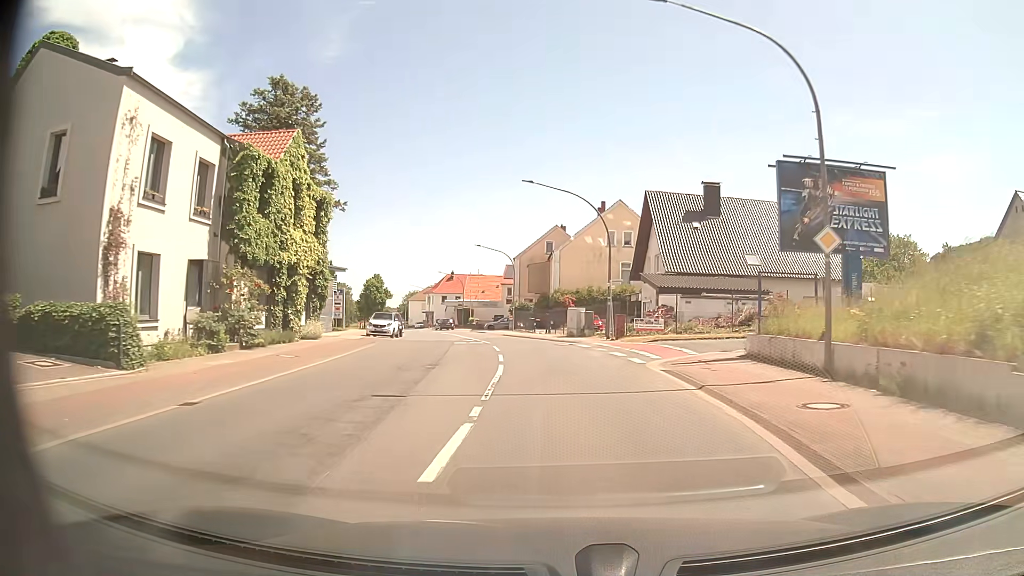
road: primary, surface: asphalt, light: Day
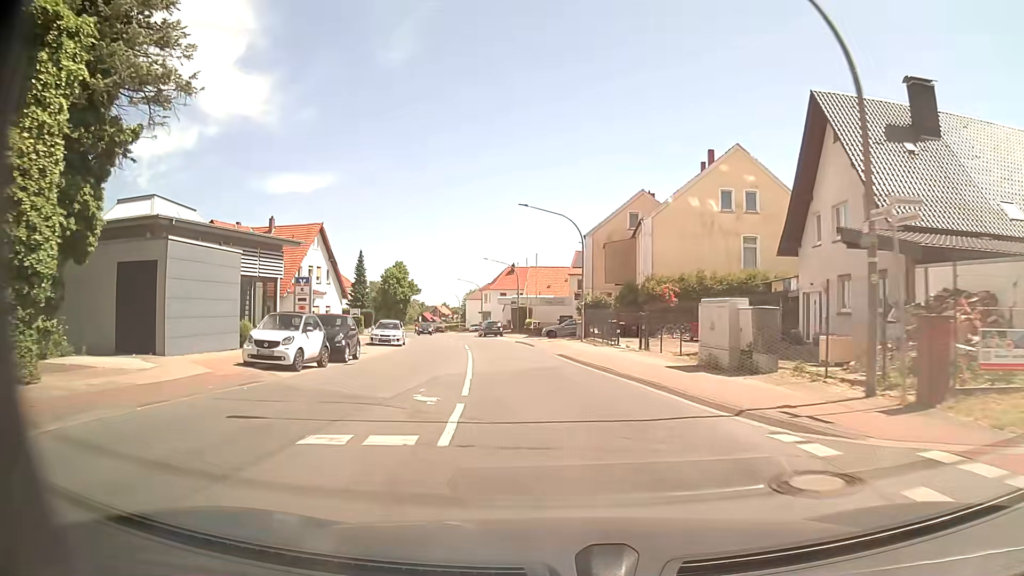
(-0.9, +23.5) m; -6°
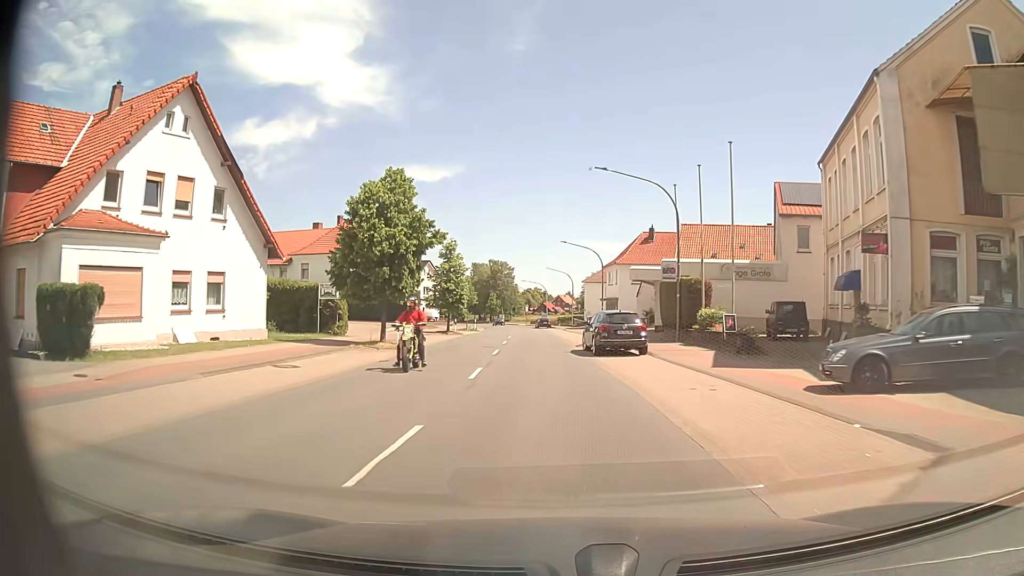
(-3.6, +39.1) m; -11°
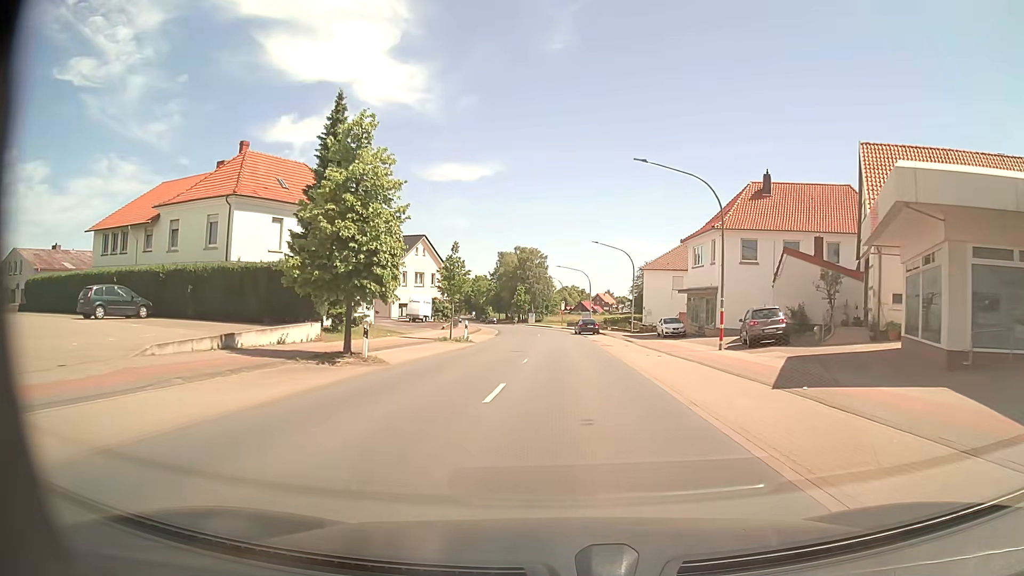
(-1.3, +31.5) m; -4°
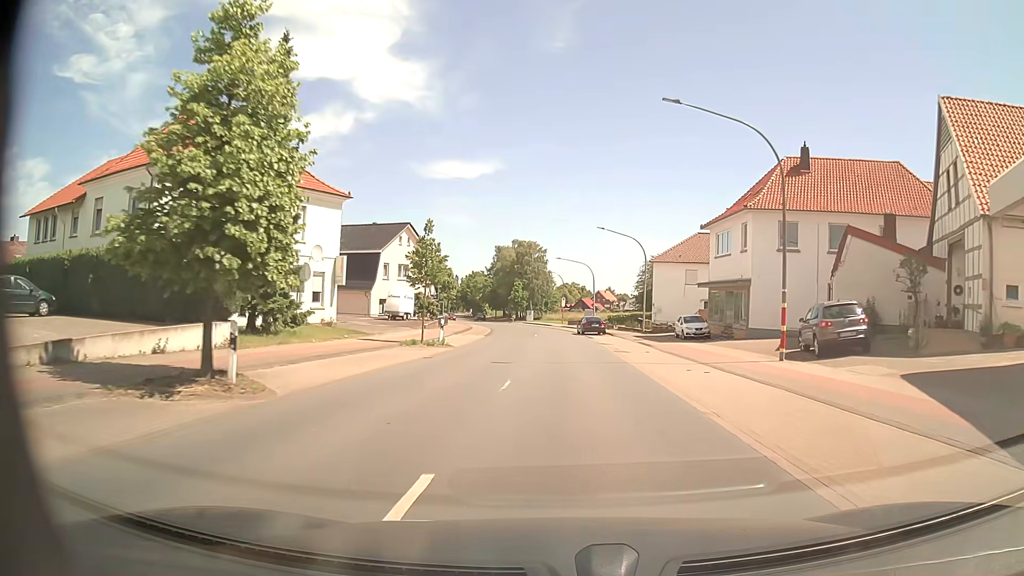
(+0.1, +7.9) m; 0°
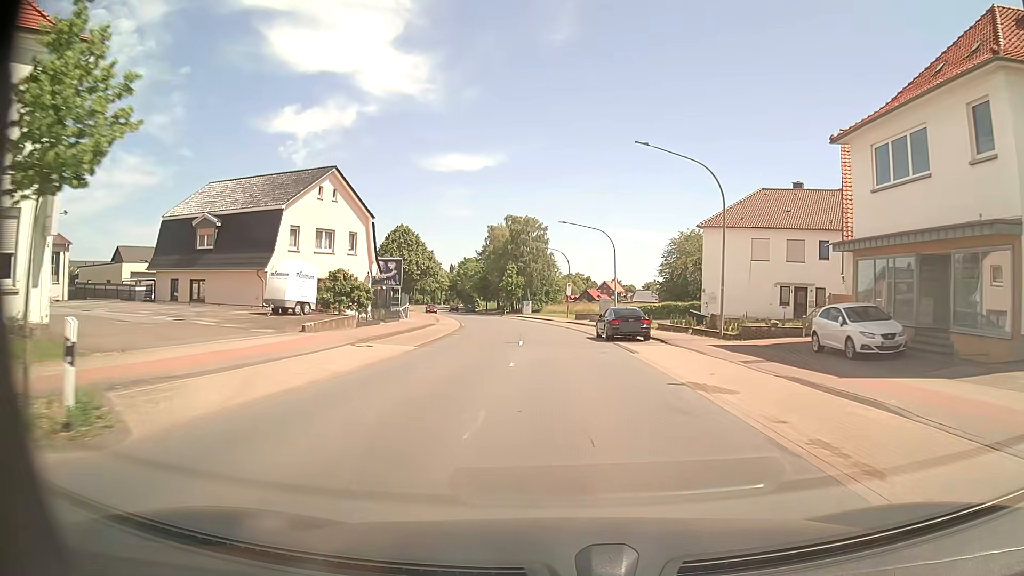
(0.0, +23.6) m; 0°
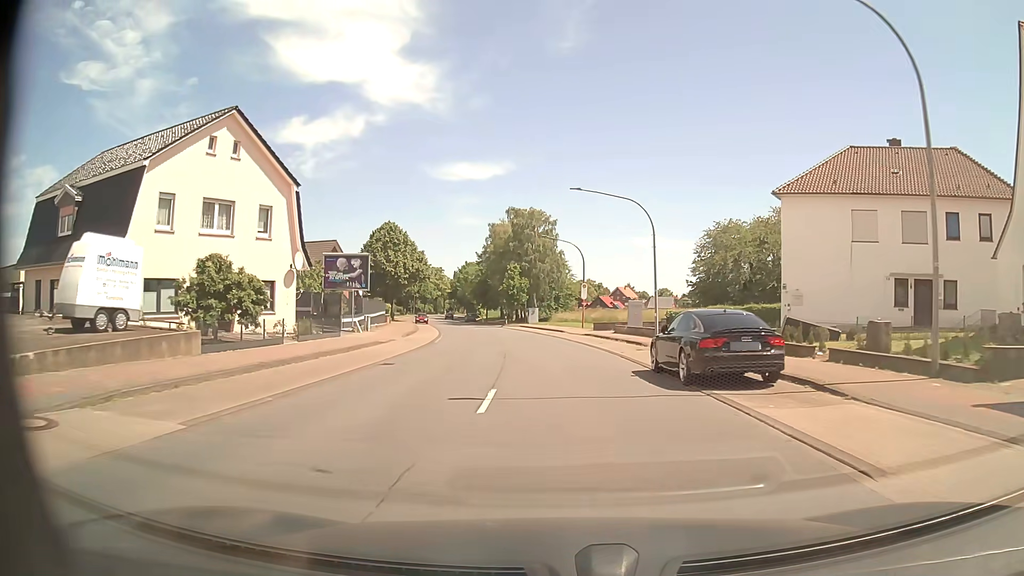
(-0.2, +15.7) m; -1°
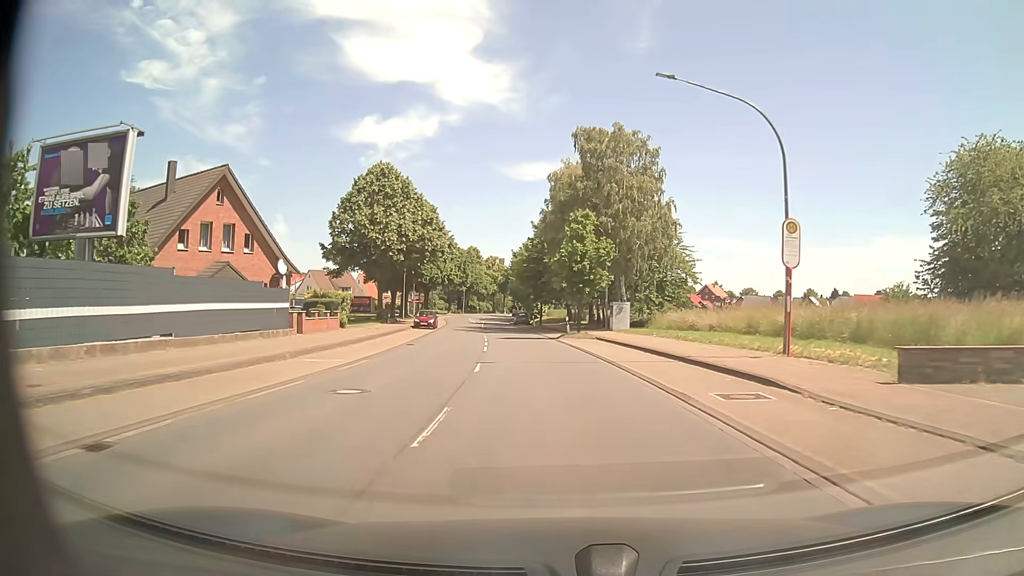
(-2.1, +38.9) m; -7°
(0, +10) (-1, +20) (-1, +30) (-2, +40) (-3, +50) (-5, +60) (-6, +70) (-7, +80) (-8, +90) (-10, +99) m
